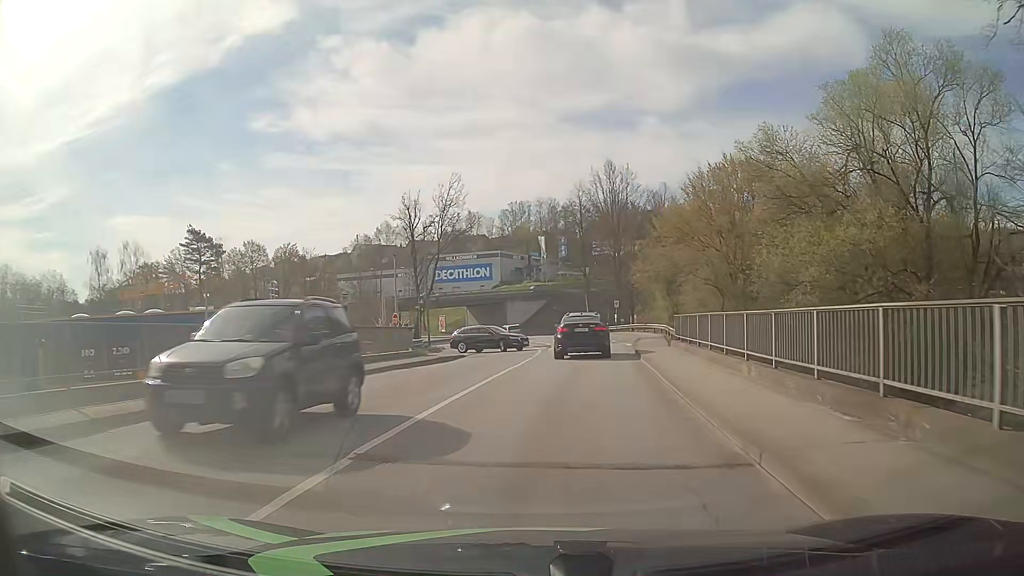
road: tertiary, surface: asphalt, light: Day
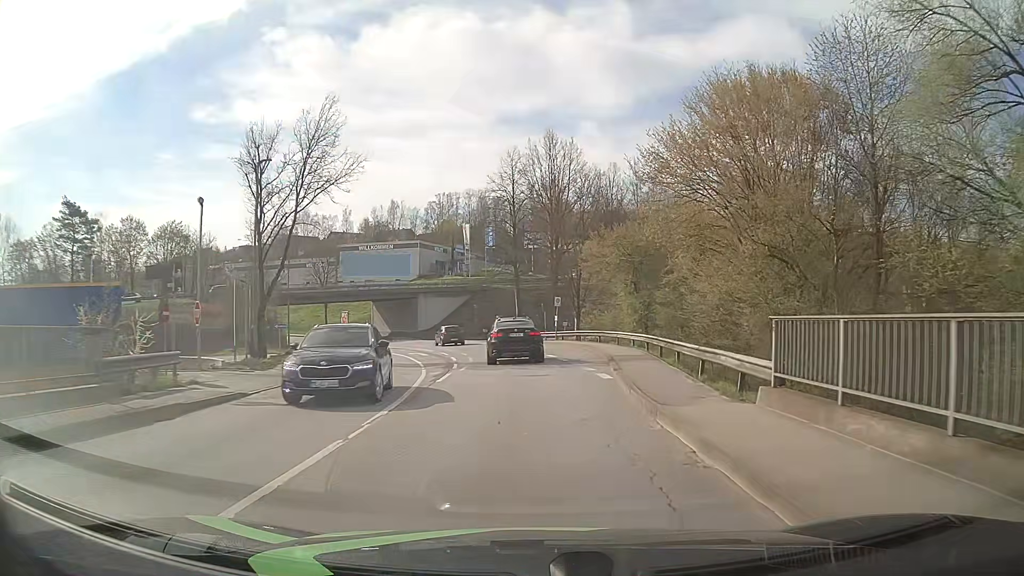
(+1.2, +18.2) m; +6°
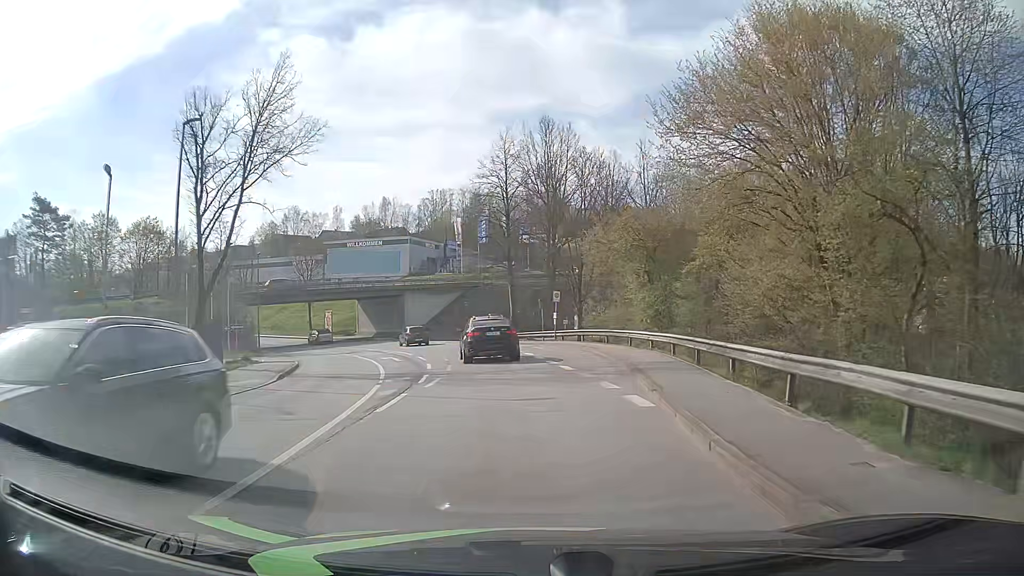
(0.0, +6.2) m; 0°
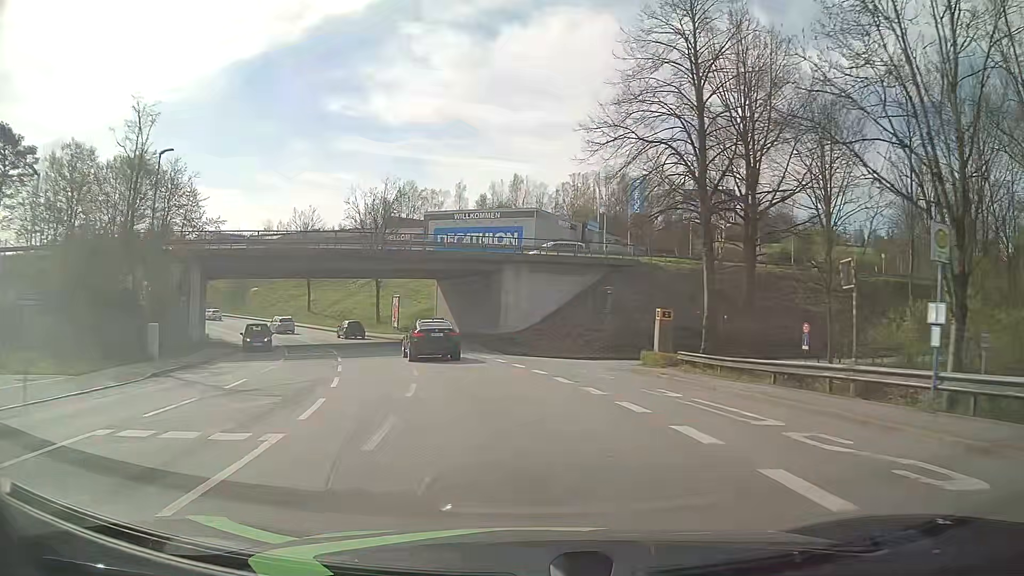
(-3.1, +32.2) m; -12°
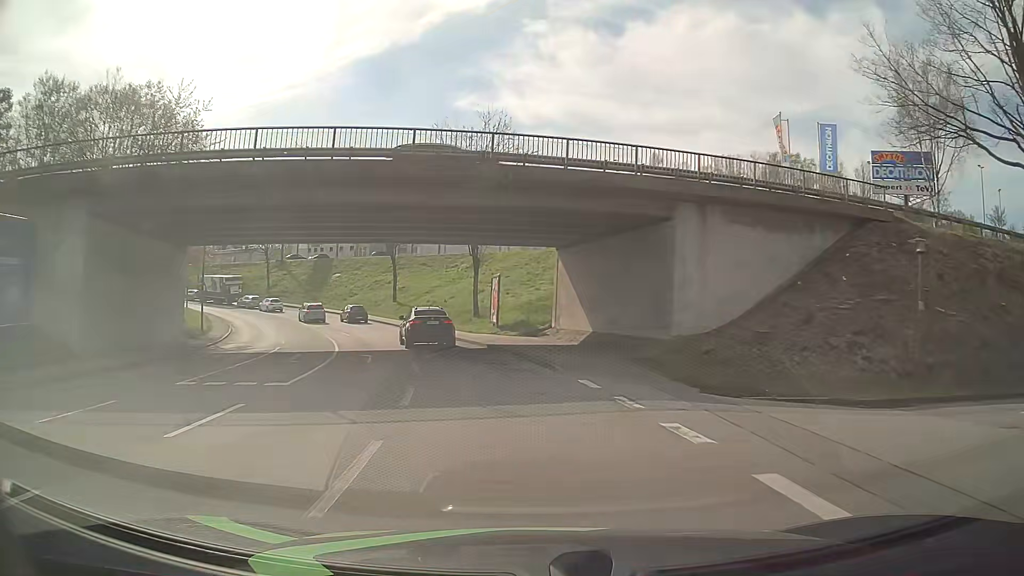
(-2.0, +21.1) m; -11°
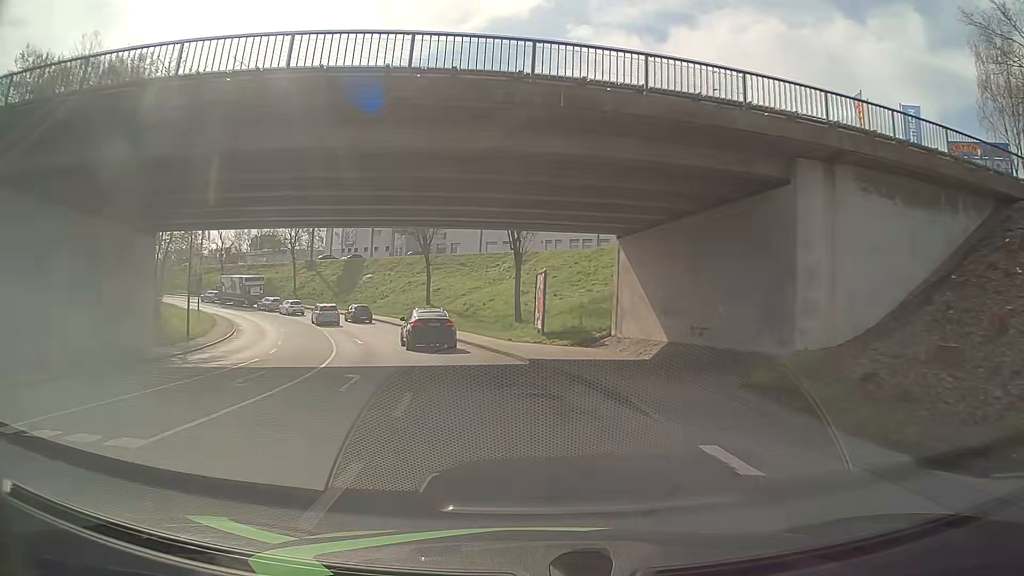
(-0.3, +7.3) m; -4°
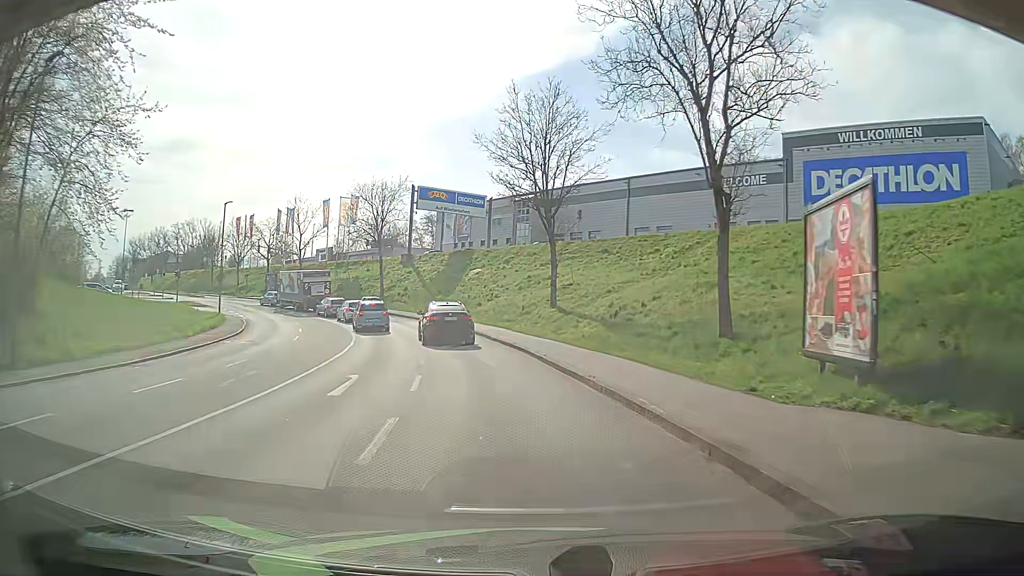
(-2.2, +21.3) m; -10°
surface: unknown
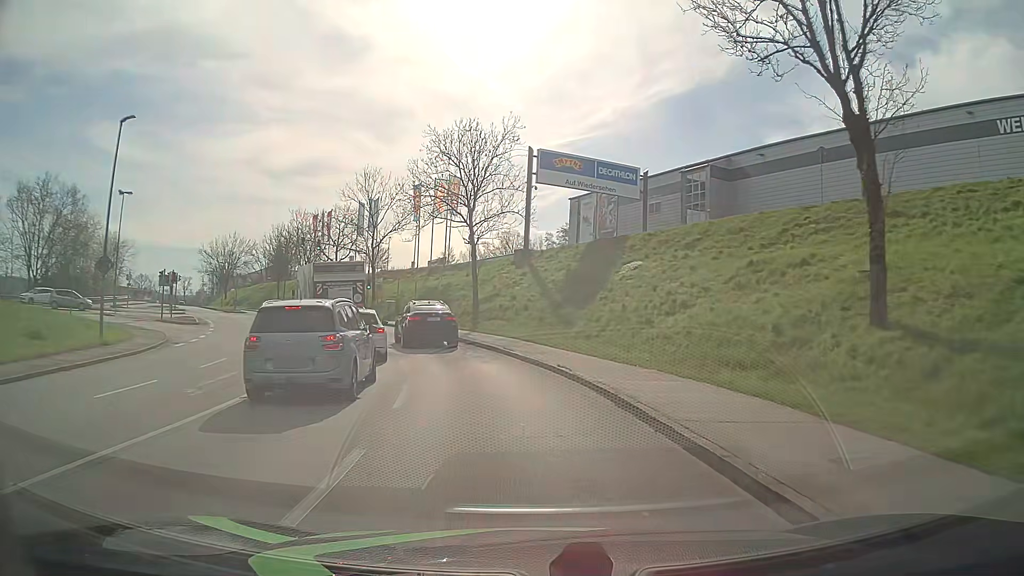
(-3.1, +26.5) m; -14°
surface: asphalt
(0, +10) (-2, +20) (-5, +30) (-8, +39) (-13, +48) (-19, +56) (-24, +64) (-30, +72) (-37, +80) (-43, +88) m
